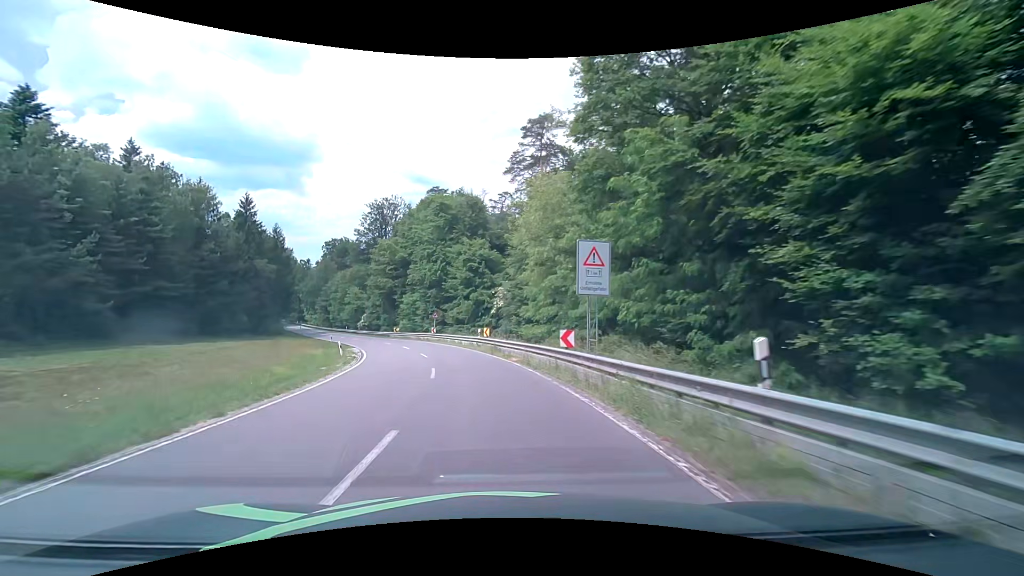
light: Day
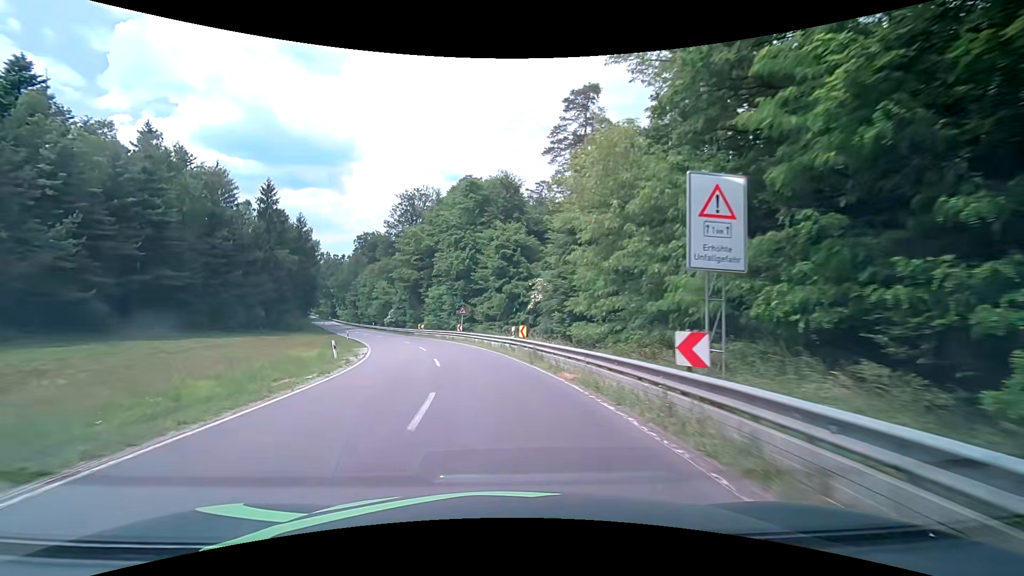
(-0.4, +7.8) m; -5°
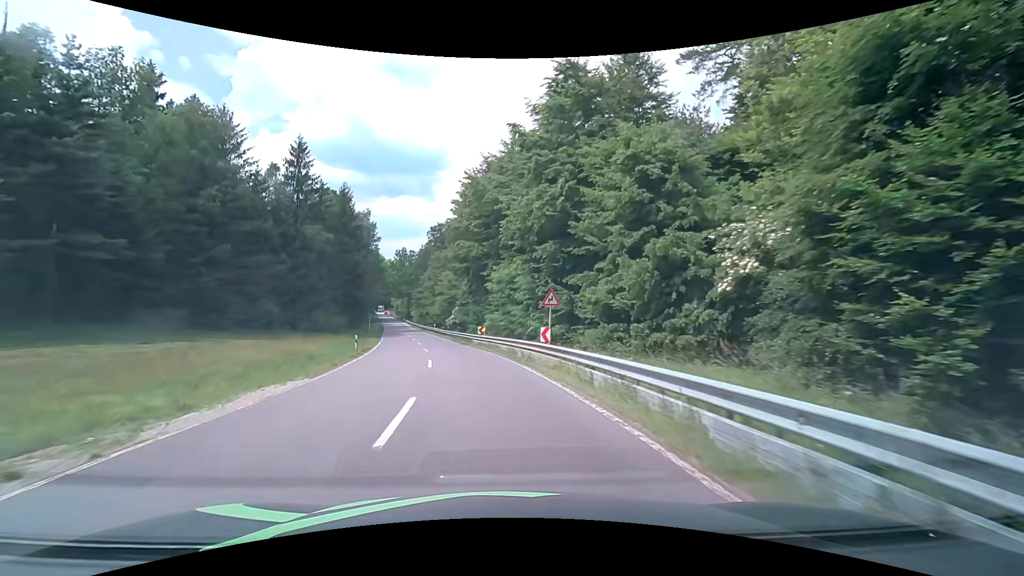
(-1.8, +23.2) m; -9°
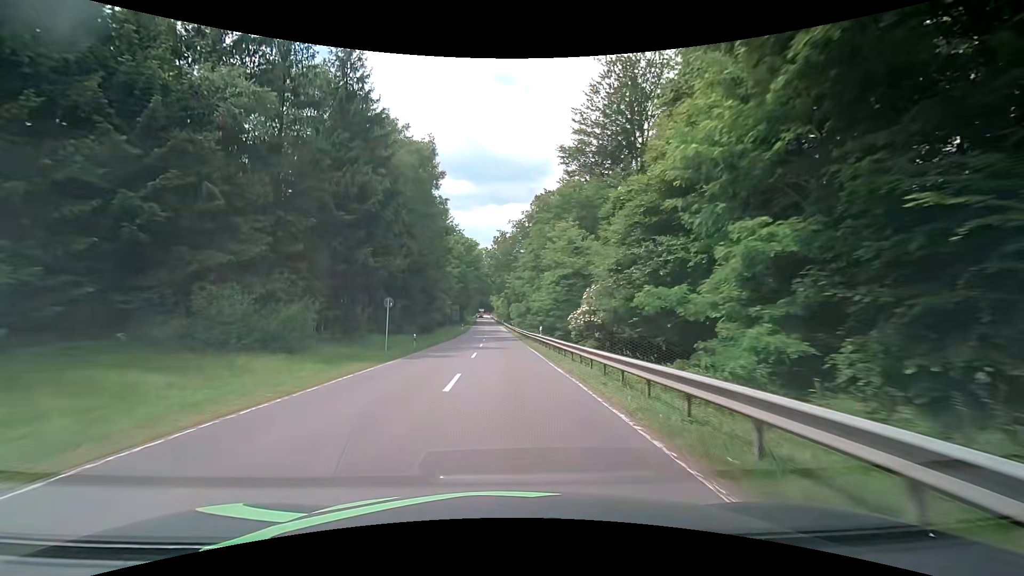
(-5.2, +39.7) m; -12°
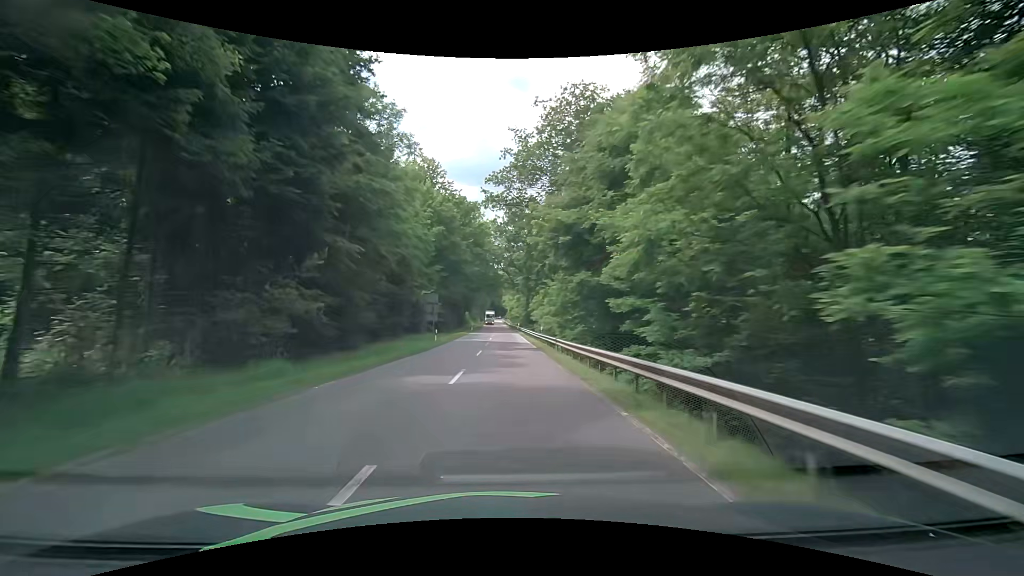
(-0.6, +43.2) m; -2°
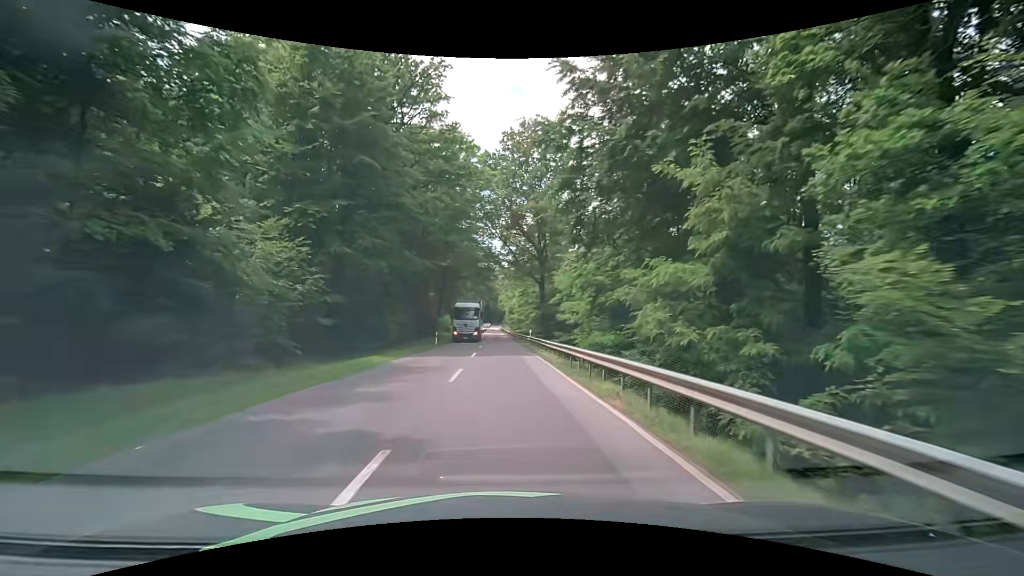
(-0.2, +43.4) m; 0°
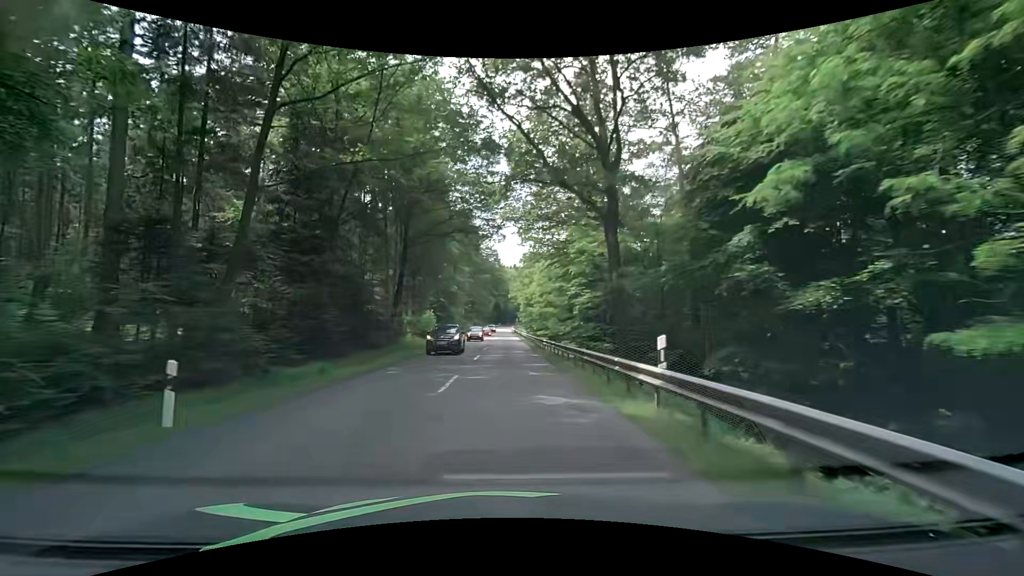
(-0.1, +34.8) m; -1°
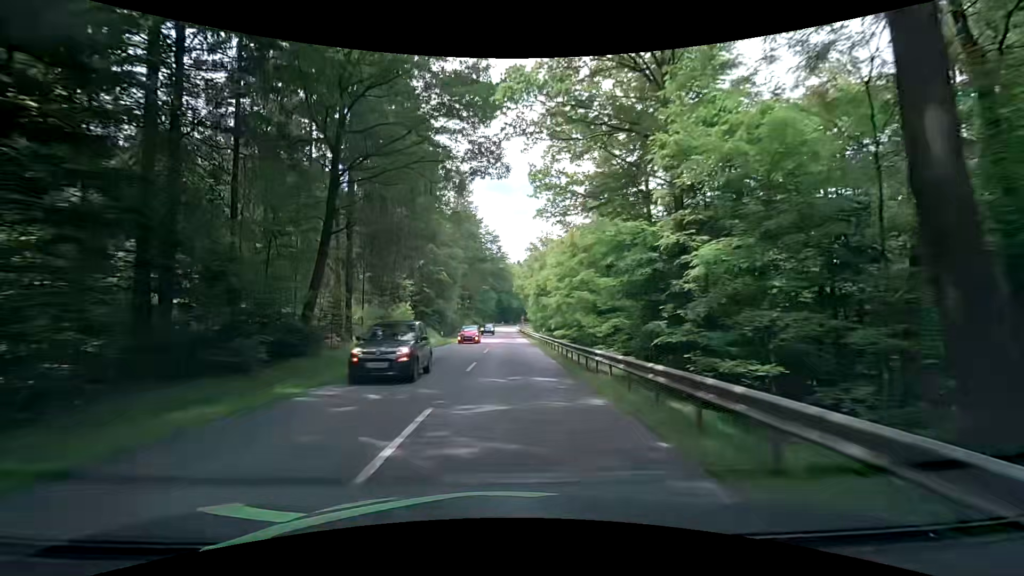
(-0.1, +17.6) m; -1°
(0, +10) (0, +20) (0, +30) (0, +40) (0, +50) (0, +60) (0, +70) (0, +80) (0, +90) (0, +100) m
